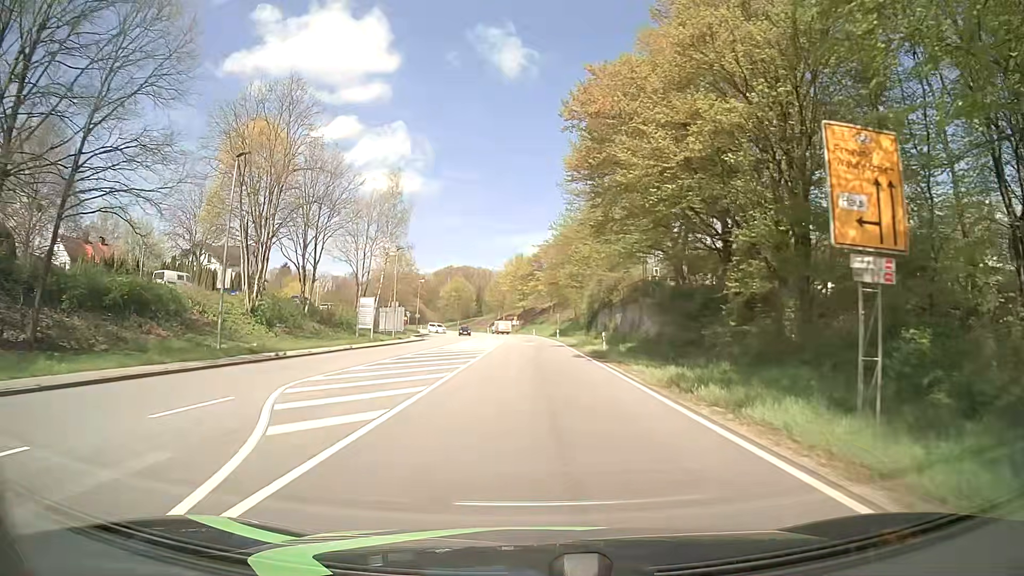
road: primary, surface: asphalt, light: Day
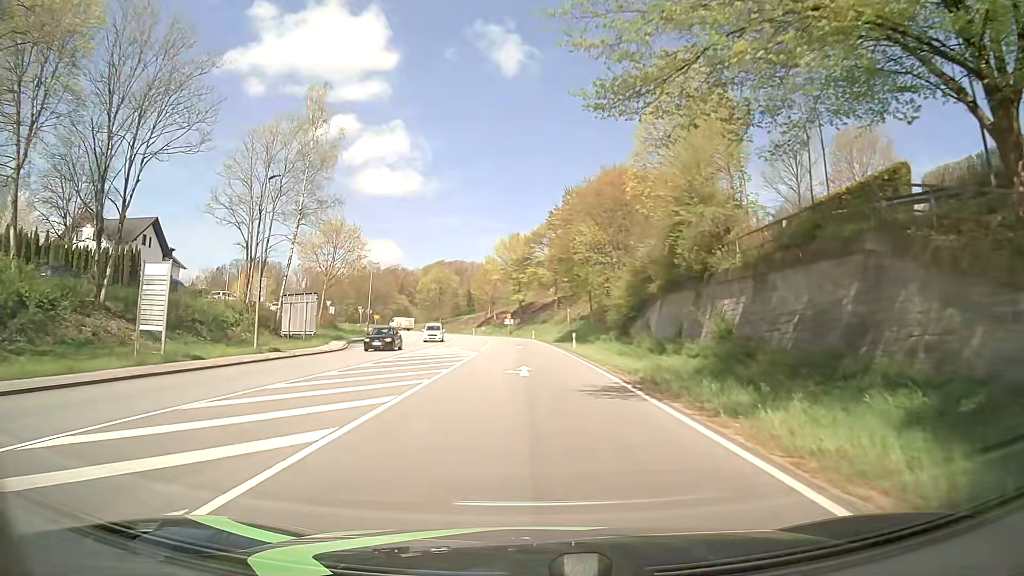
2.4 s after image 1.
(-0.2, +31.0) m; 0°
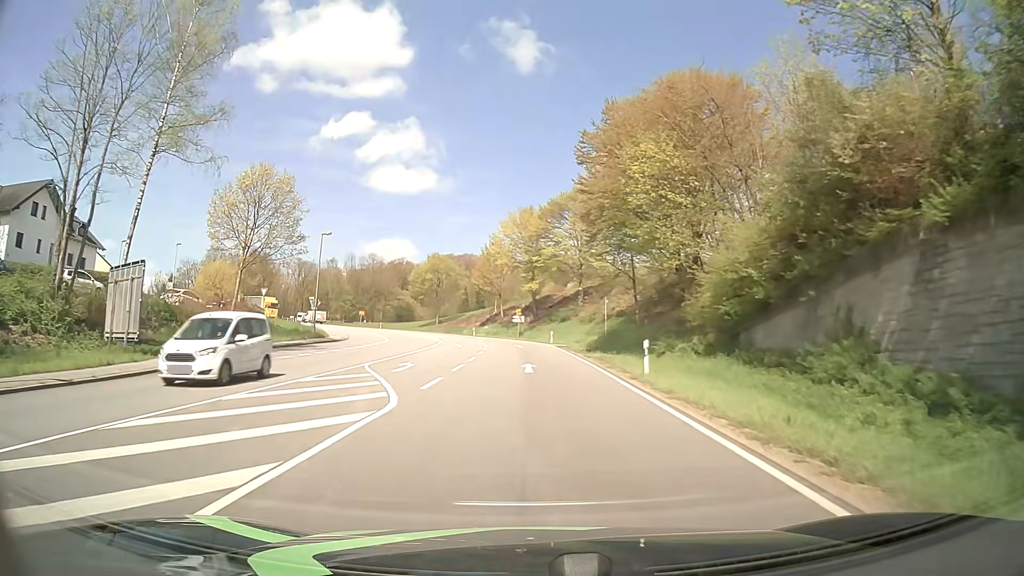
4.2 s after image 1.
(-0.4, +23.3) m; -2°
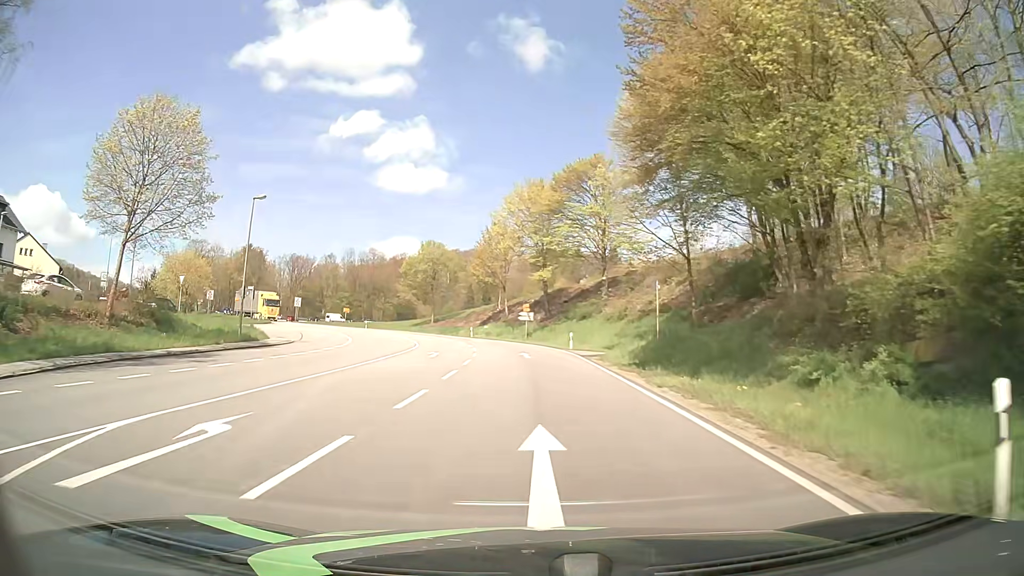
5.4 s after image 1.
(-0.1, +15.6) m; -1°
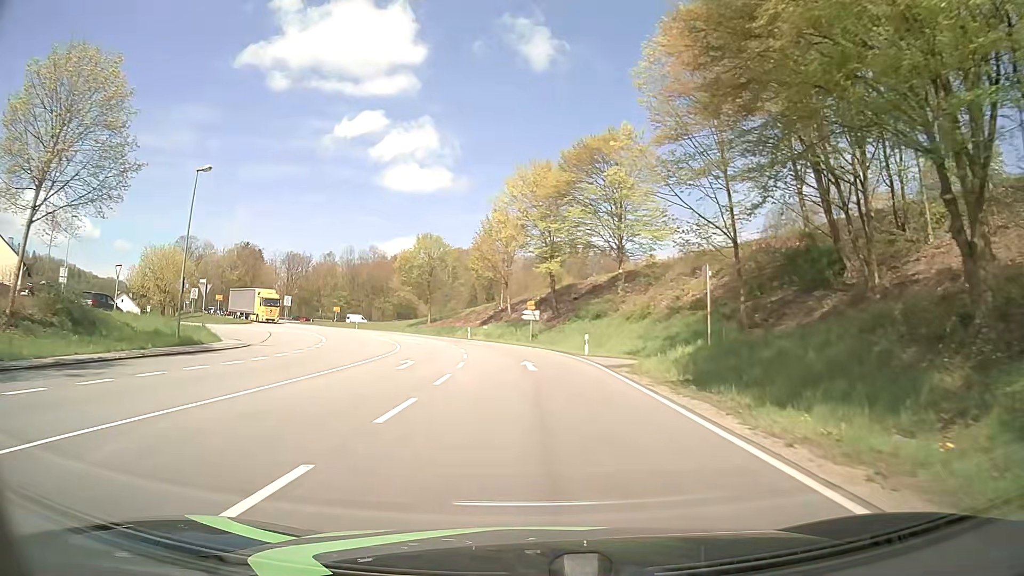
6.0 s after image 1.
(0.0, +7.8) m; -1°
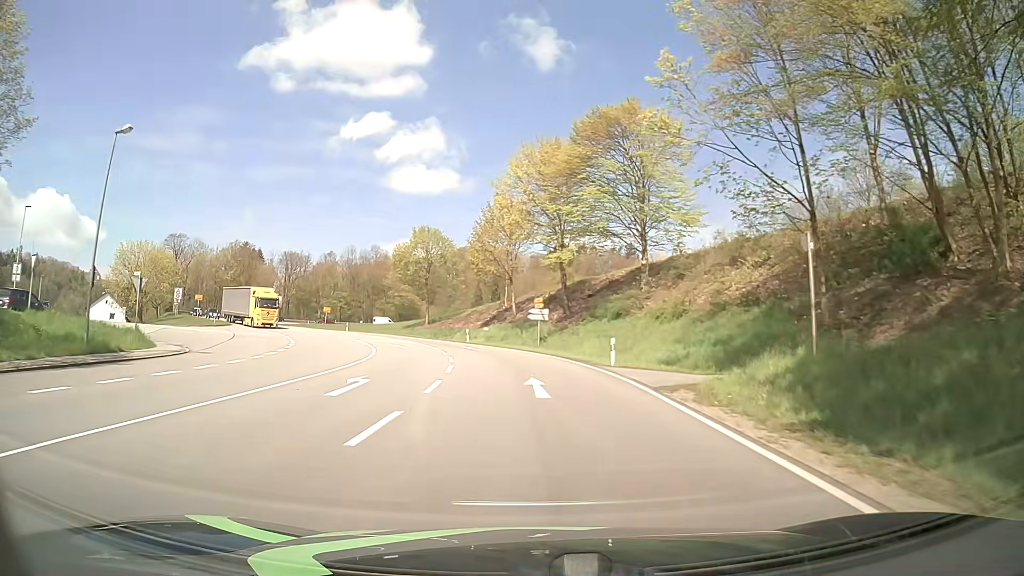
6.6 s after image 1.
(+0.1, +7.8) m; 0°
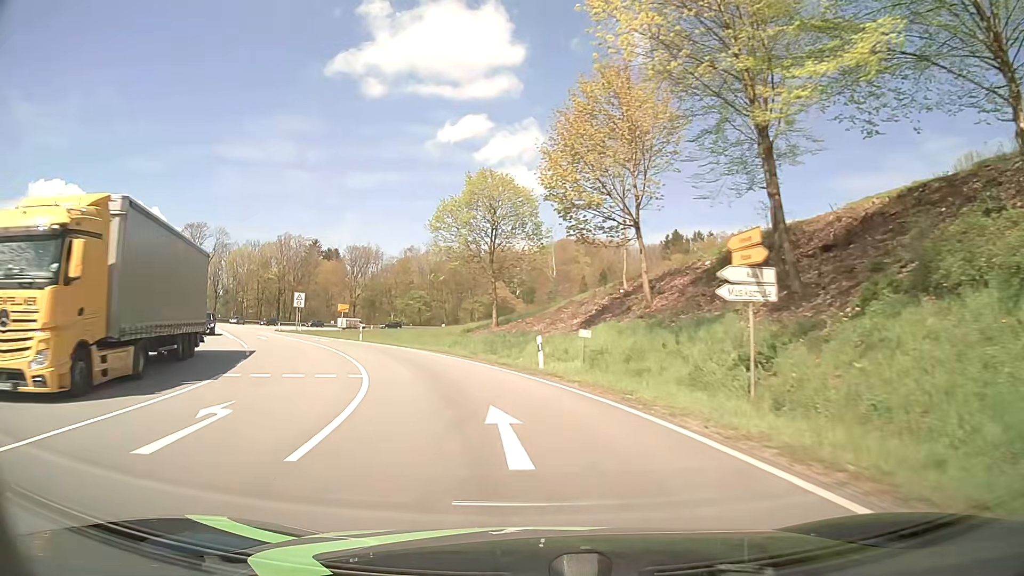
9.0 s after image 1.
(-1.6, +31.2) m; -9°
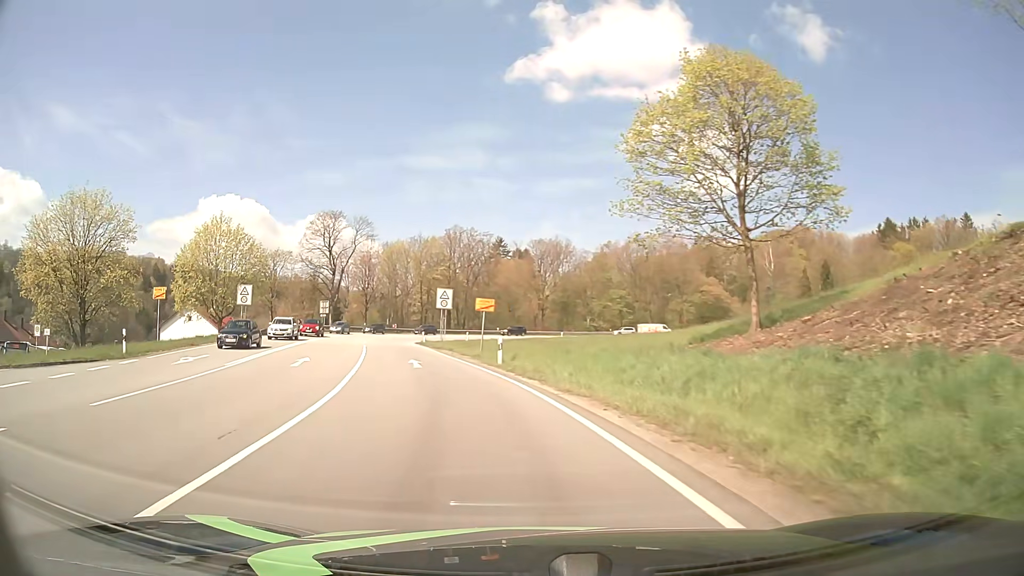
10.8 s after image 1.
(-3.2, +23.1) m; -17°
(-1, +10) (-3, +20) (-6, +29) (-8, +39) (-11, +49) (-13, +58) (-14, +68) (-14, +78) (-12, +88) (-9, +98) m
